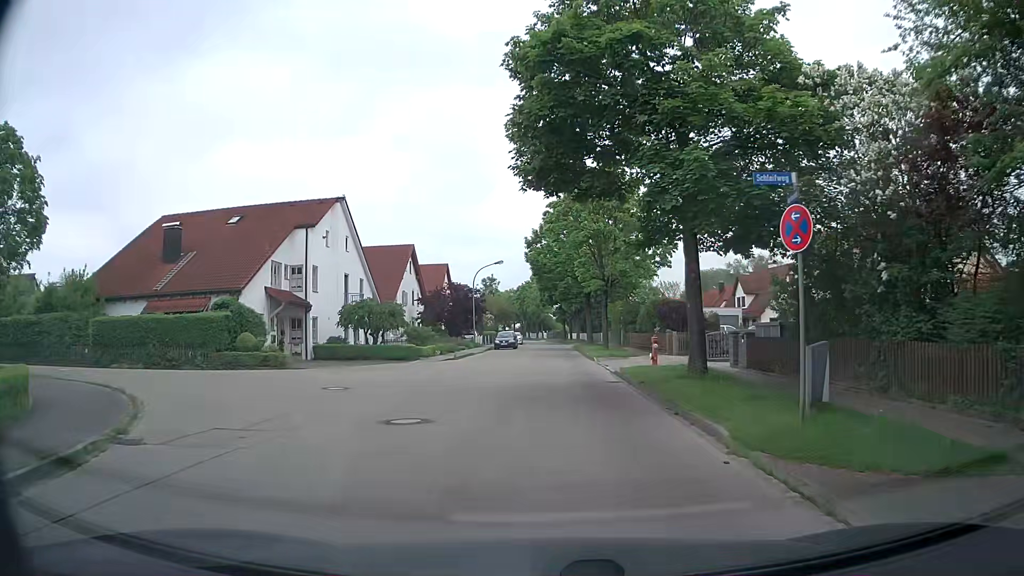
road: residential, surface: asphalt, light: Day
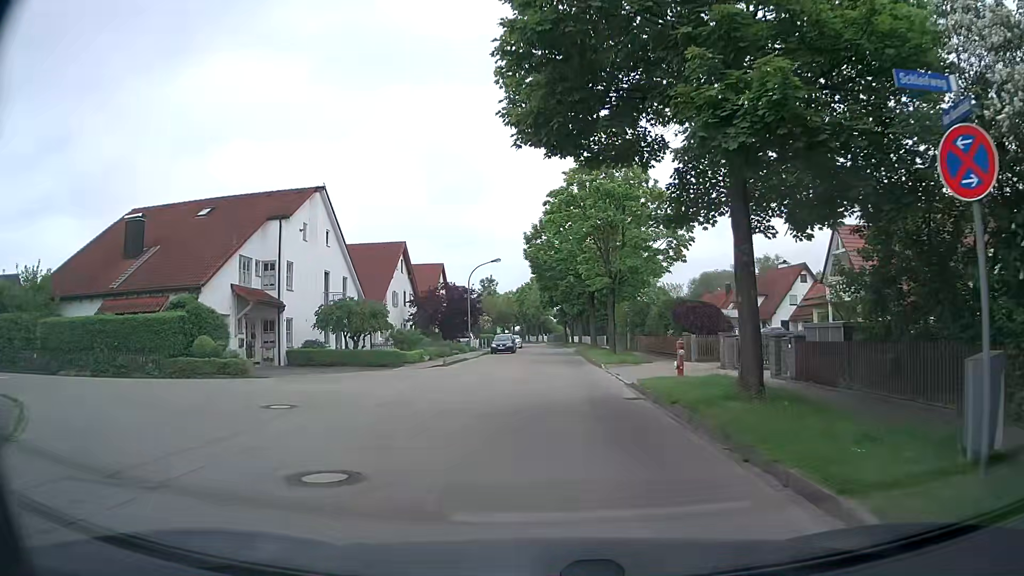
(0.0, +3.9) m; -1°
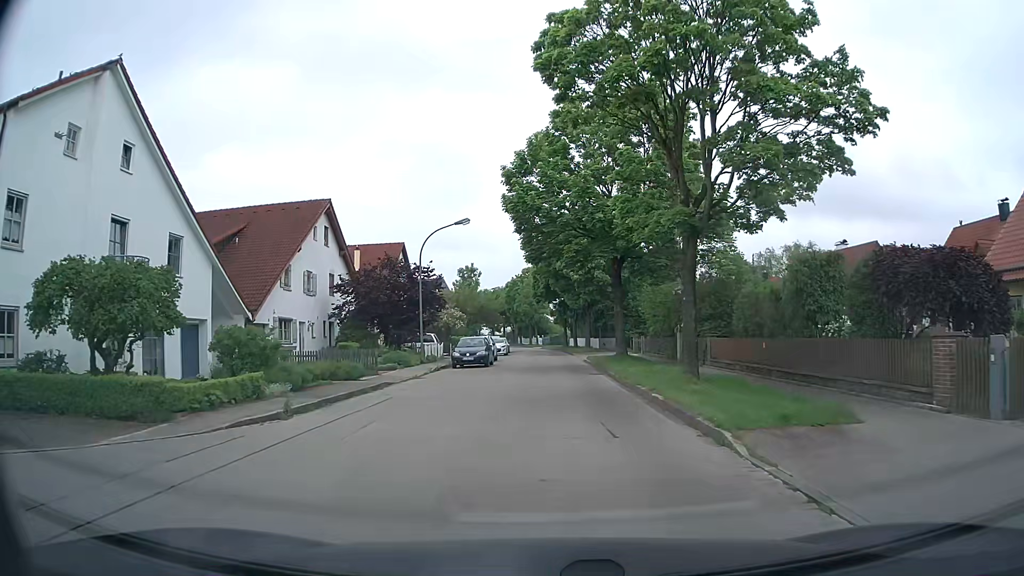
(+0.3, +19.6) m; +1°
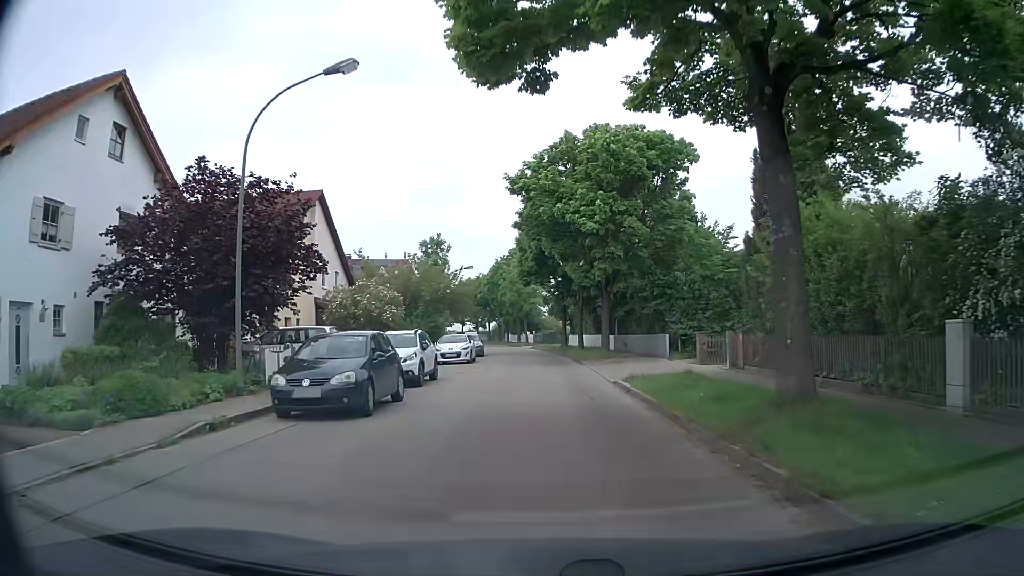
(+0.5, +20.8) m; +2°
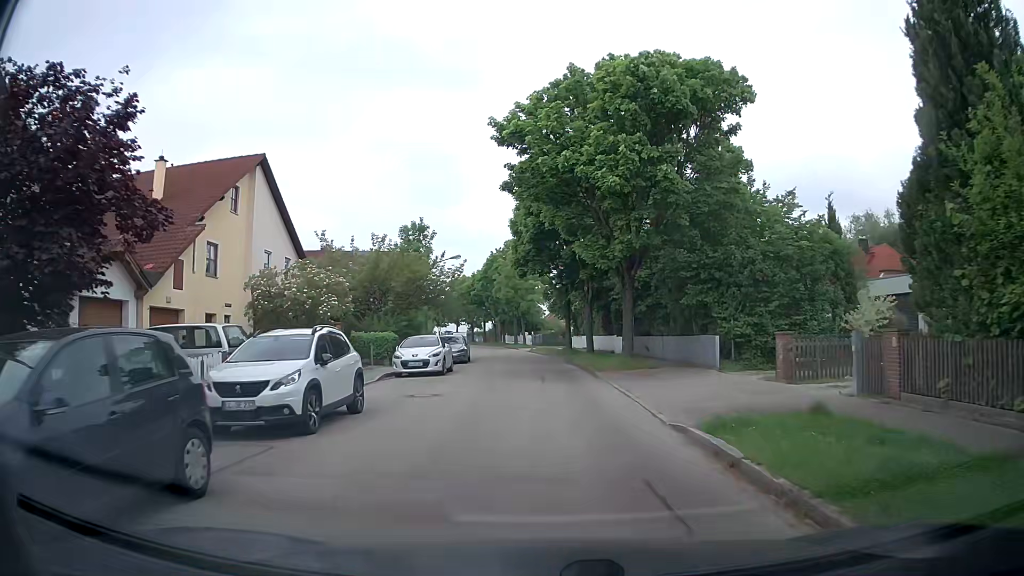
(-0.1, +8.7) m; -1°
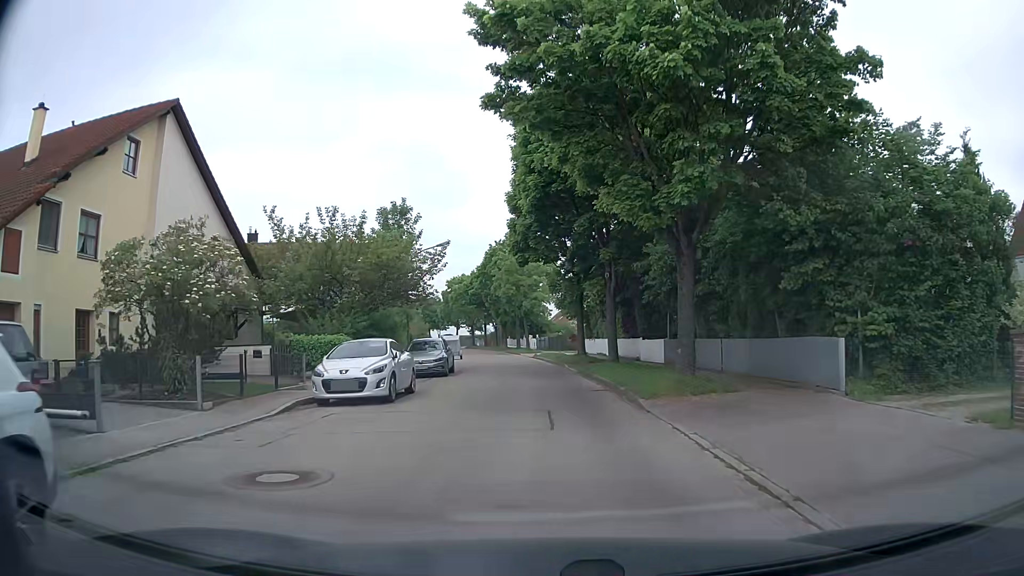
(+0.1, +8.8) m; 0°
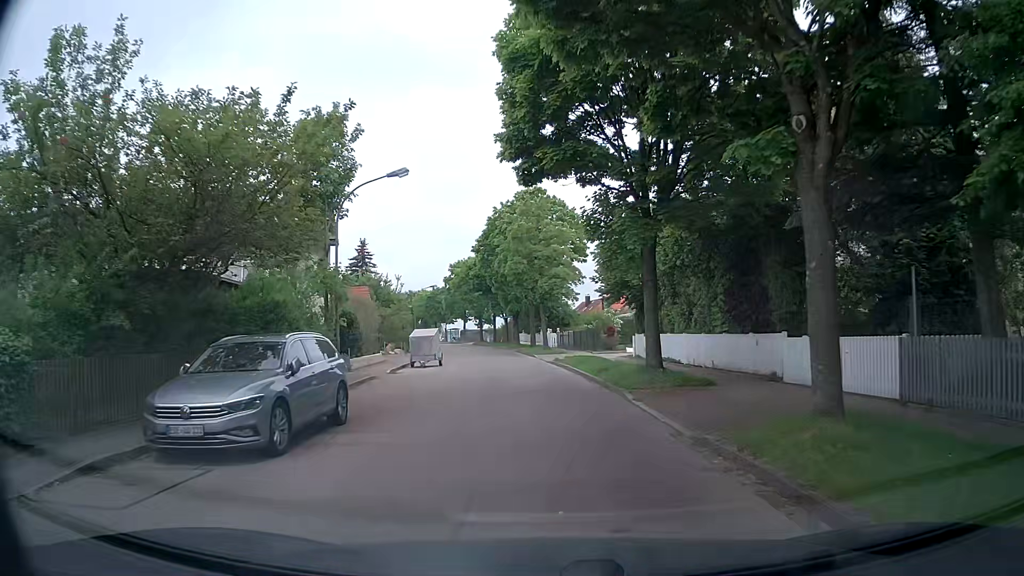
(-0.2, +17.9) m; -1°
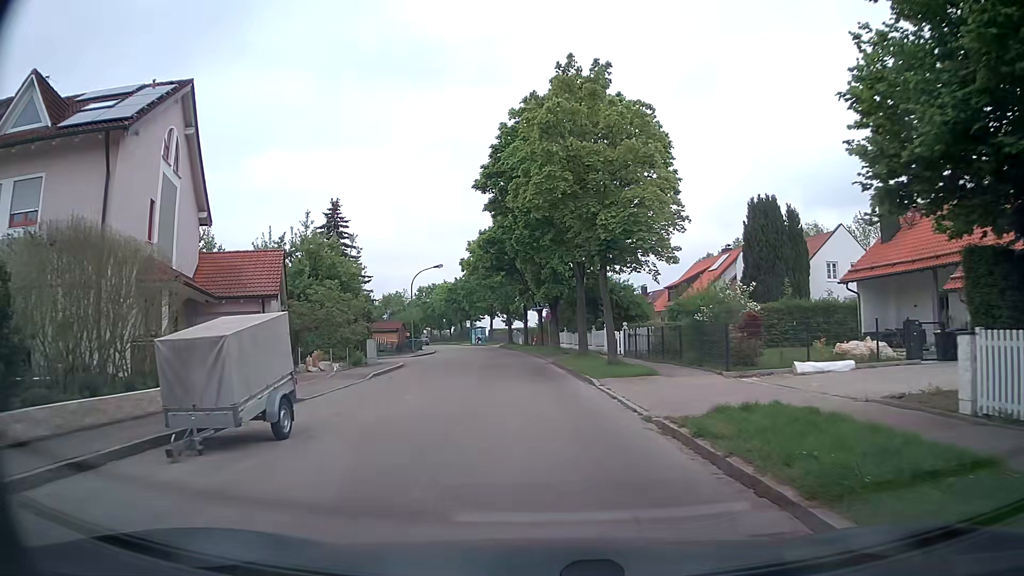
(-0.7, +23.1) m; -4°
(0, +10) (-1, +20) (-1, +30) (-2, +40) (-3, +50) (-4, +60) (-6, +70) (-8, +79) (-10, +89) (-13, +99) m
